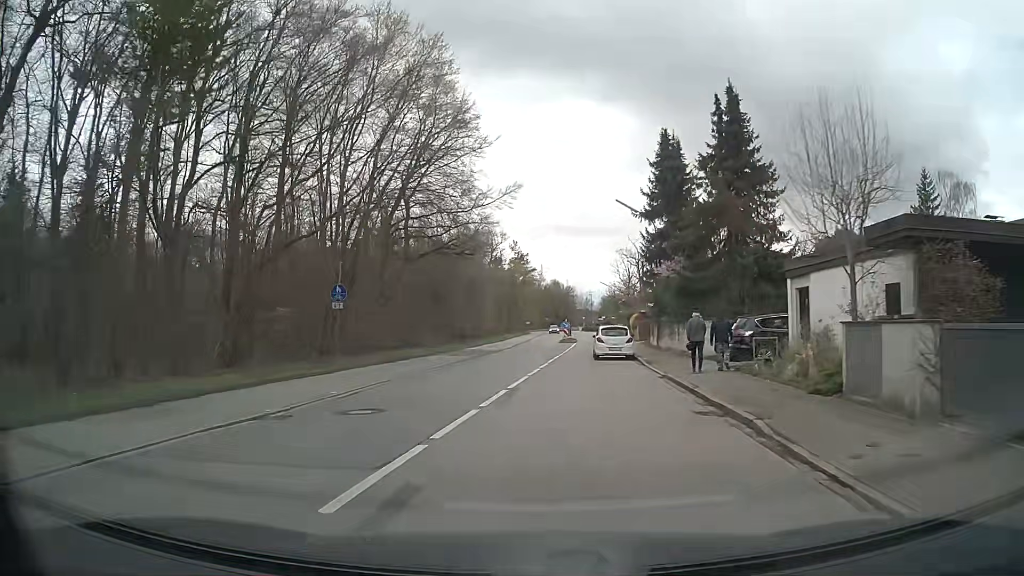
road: tertiary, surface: asphalt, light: Day
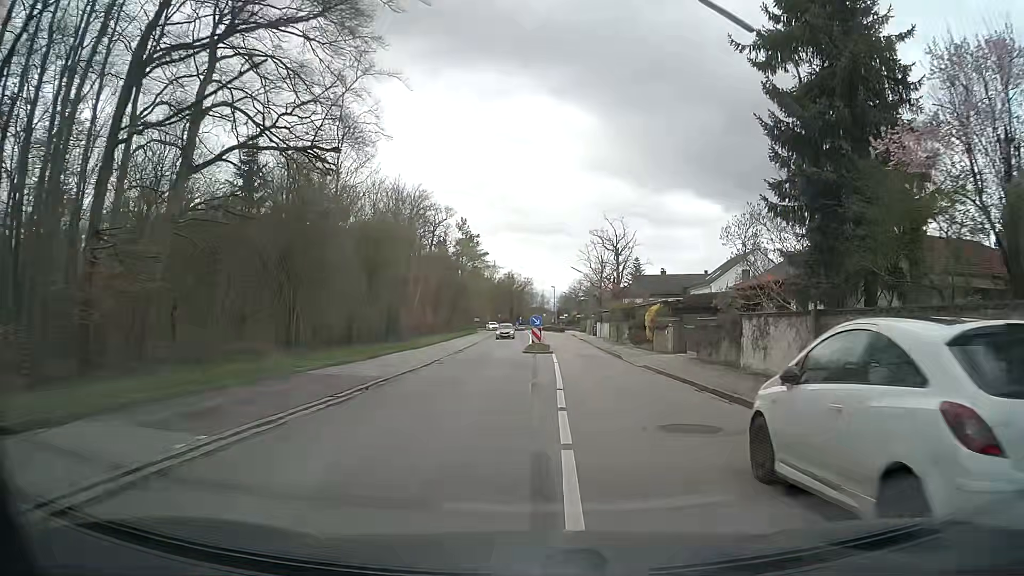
(+0.2, +25.6) m; +3°
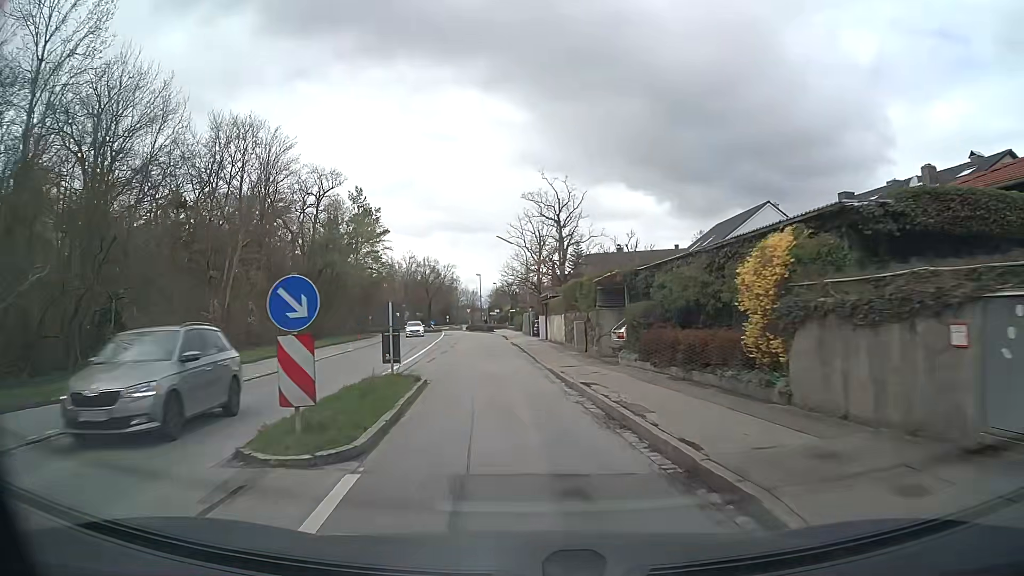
(+2.3, +26.2) m; +6°
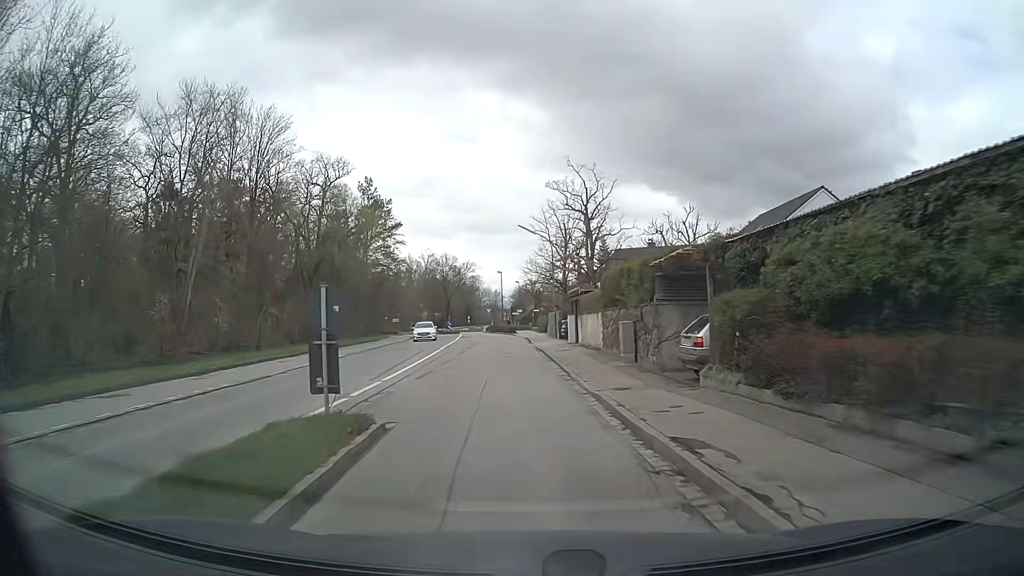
(-0.1, +6.6) m; -2°
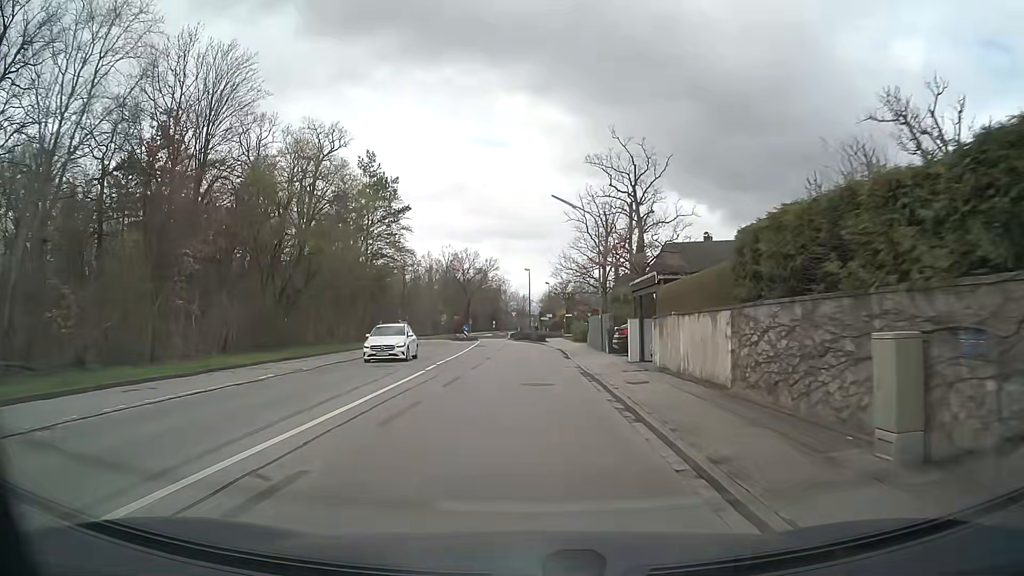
(-0.4, +13.2) m; -3°
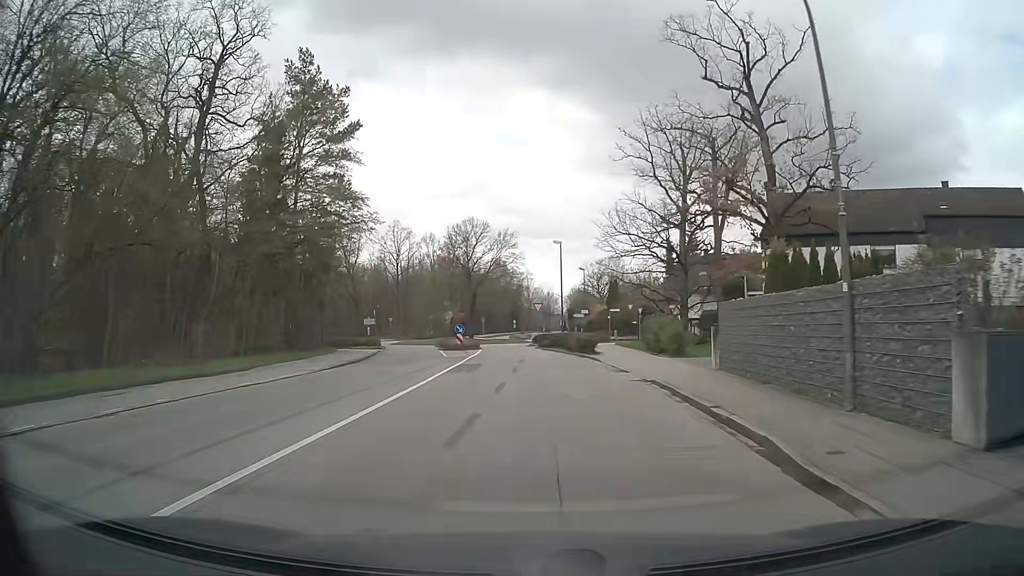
(-0.5, +25.8) m; -2°
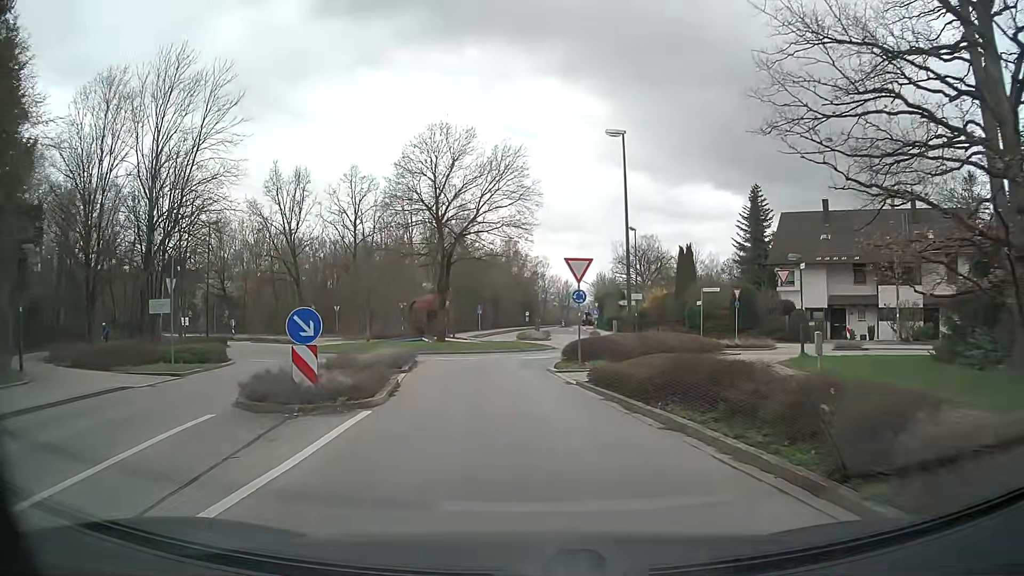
(-0.3, +30.1) m; -2°
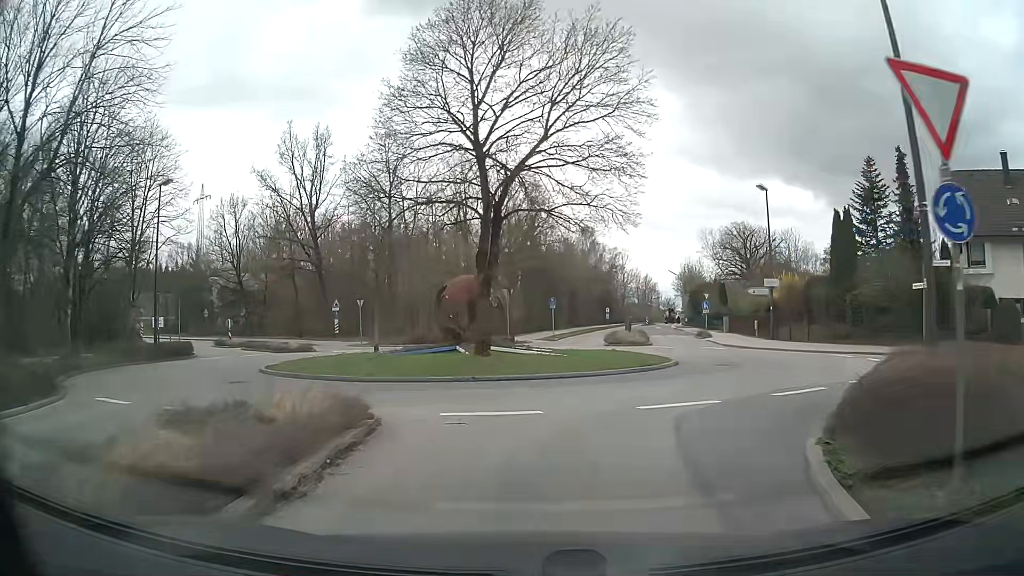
(-0.7, +14.7) m; -6°
(+1, +10) (+7, +18) (+8, +28) (+9, +38) (+10, +48) (+12, +58) (+13, +68) (+15, +78) (+17, +87) (+19, +97) m
